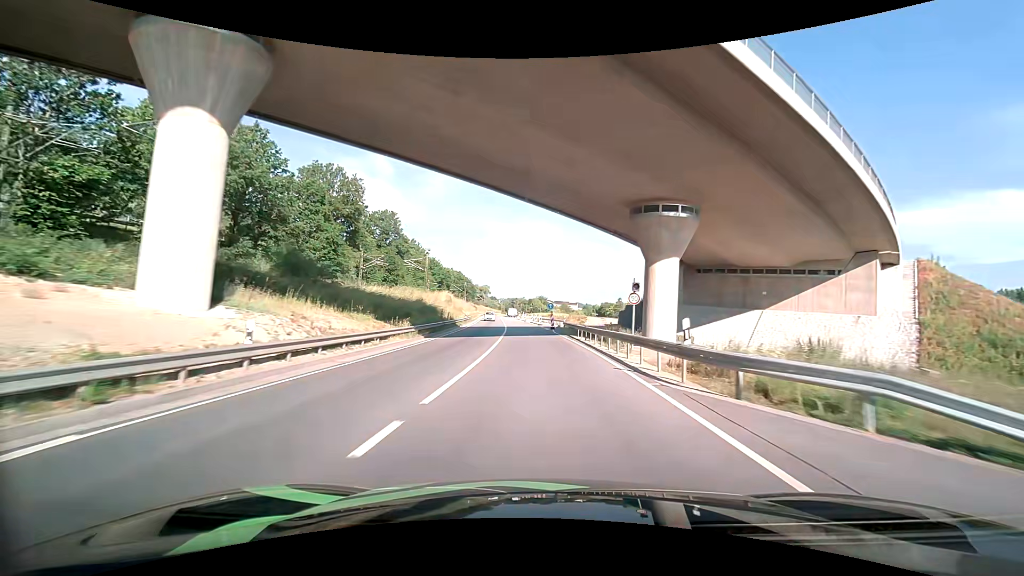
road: primary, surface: asphalt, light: Day
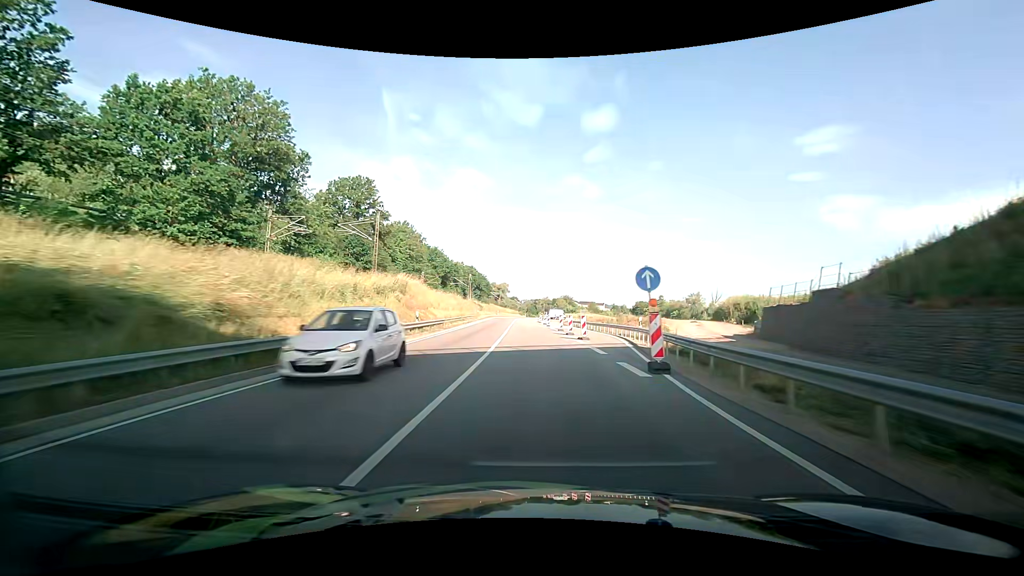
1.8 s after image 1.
(-0.6, +35.1) m; -3°
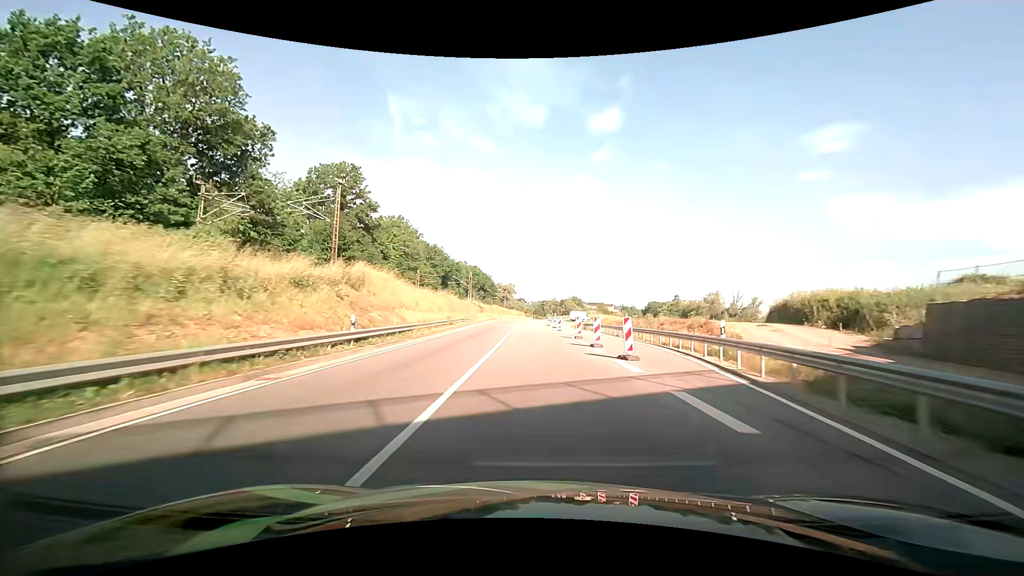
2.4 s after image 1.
(0.0, +11.0) m; -1°
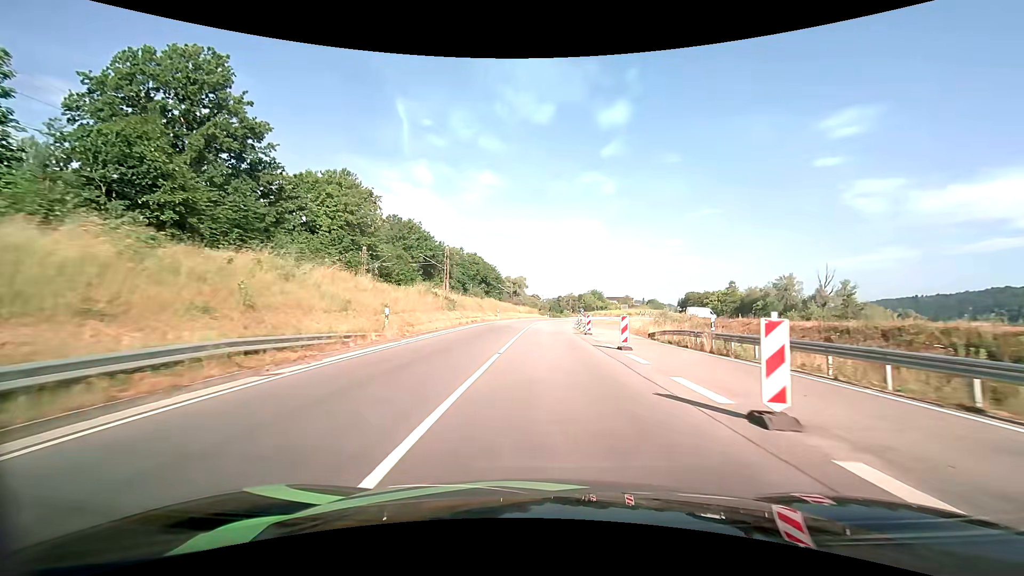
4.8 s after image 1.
(-0.7, +39.5) m; -2°
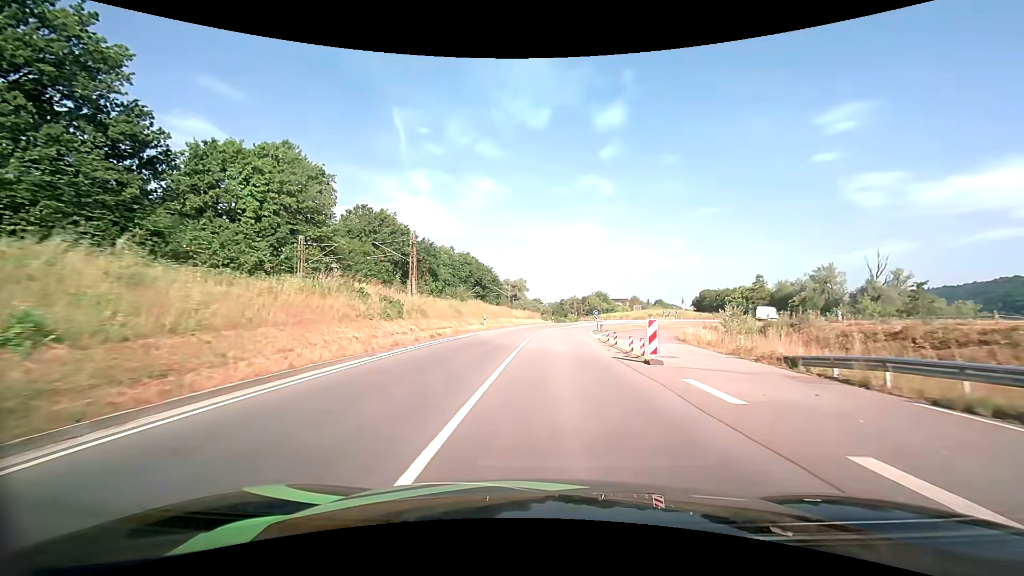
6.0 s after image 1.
(0.0, +17.5) m; 0°
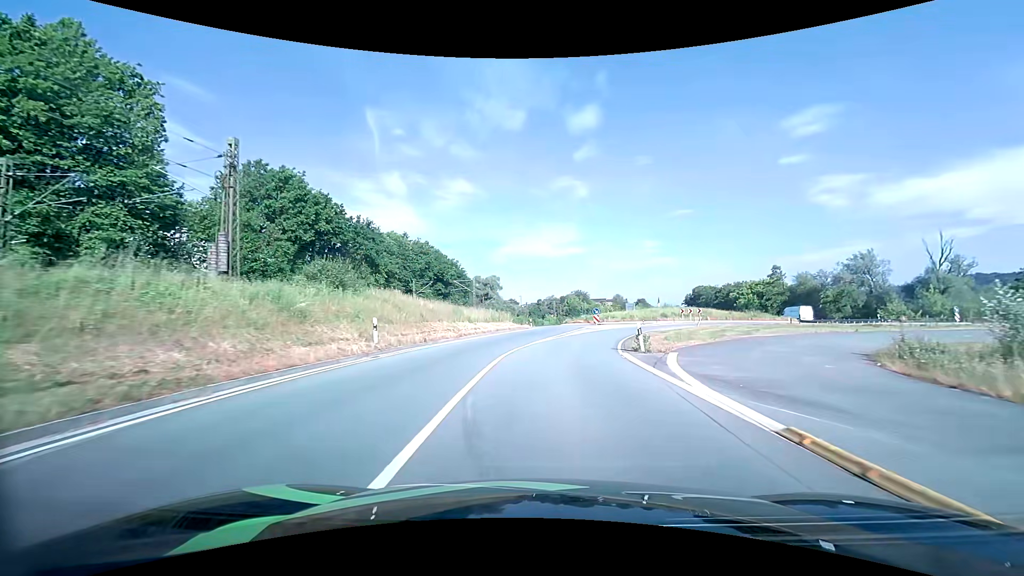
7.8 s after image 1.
(+0.3, +24.7) m; +2°
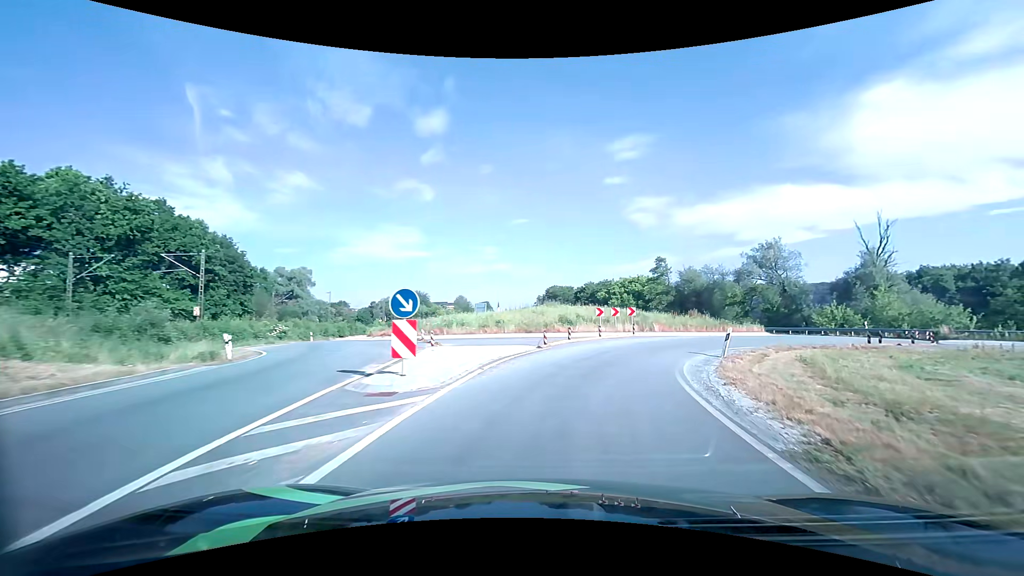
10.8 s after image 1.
(+3.9, +35.3) m; +17°
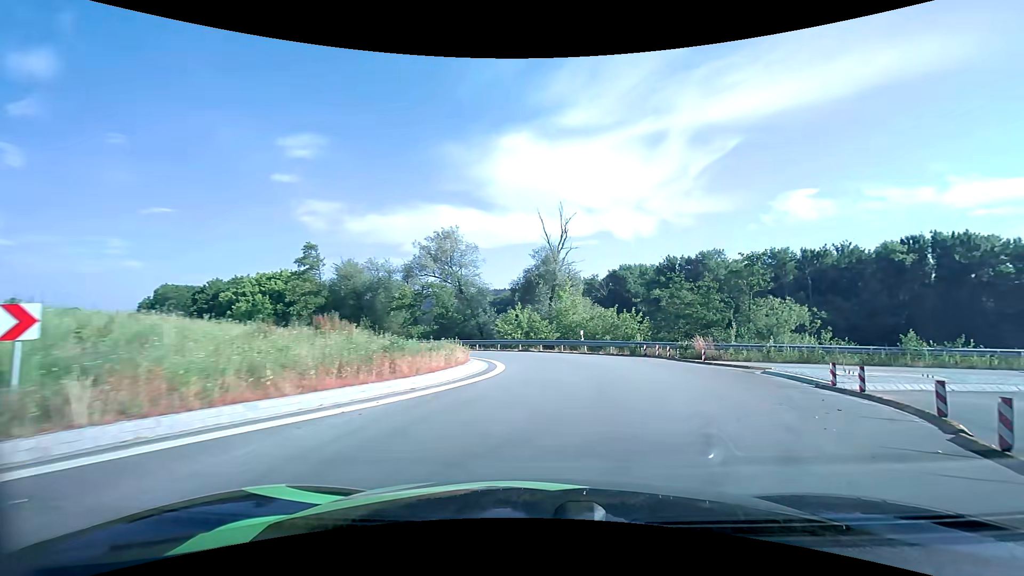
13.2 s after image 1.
(+6.8, +22.3) m; +37°
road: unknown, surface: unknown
